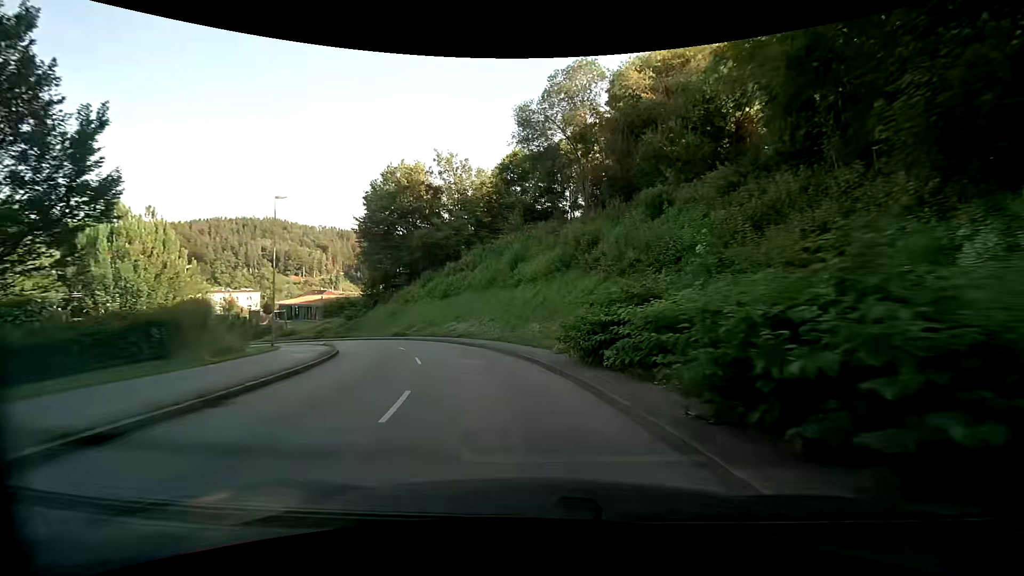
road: tertiary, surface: asphalt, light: Day
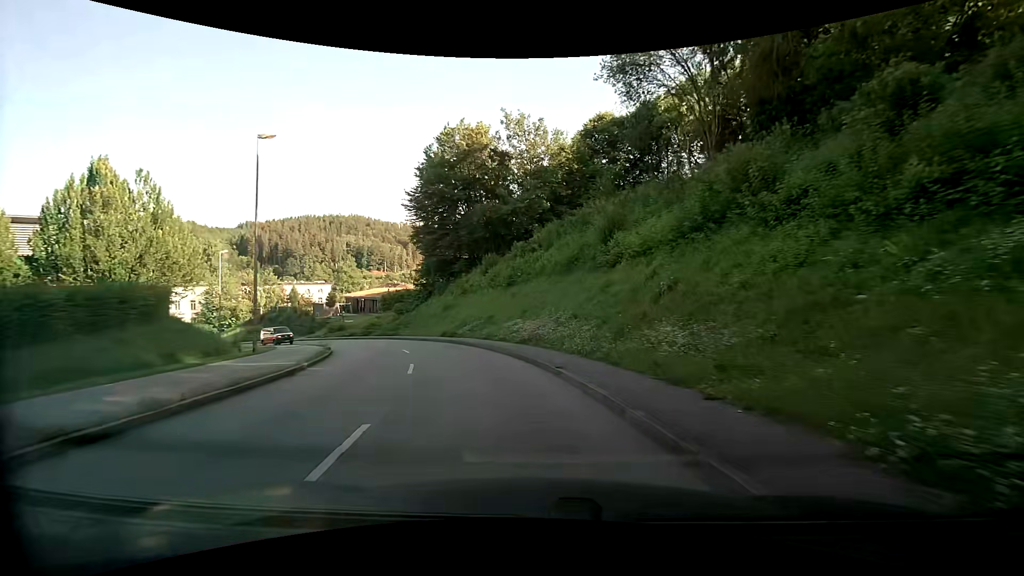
(-1.1, +12.4) m; -10°
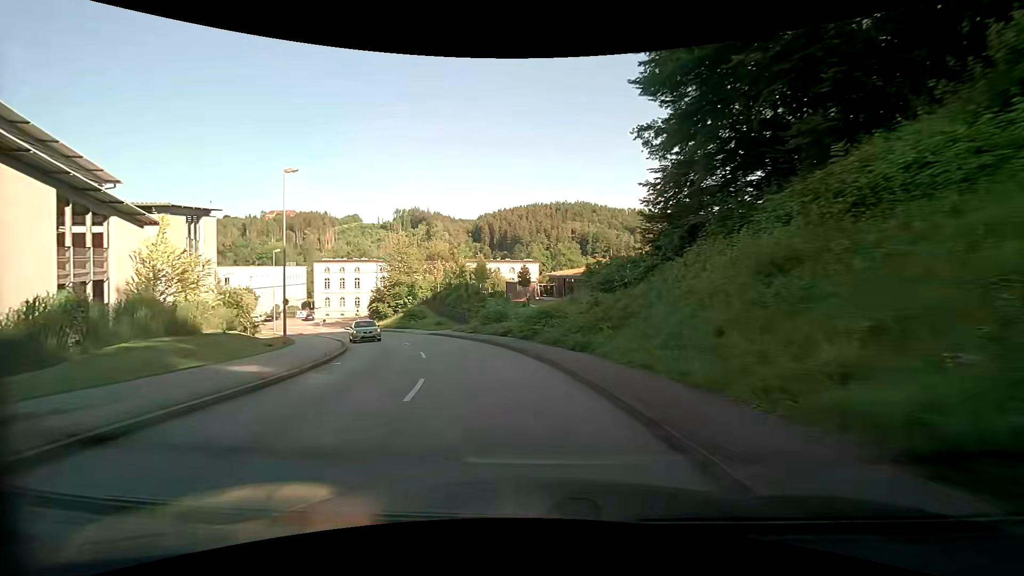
(-6.8, +31.5) m; -25°
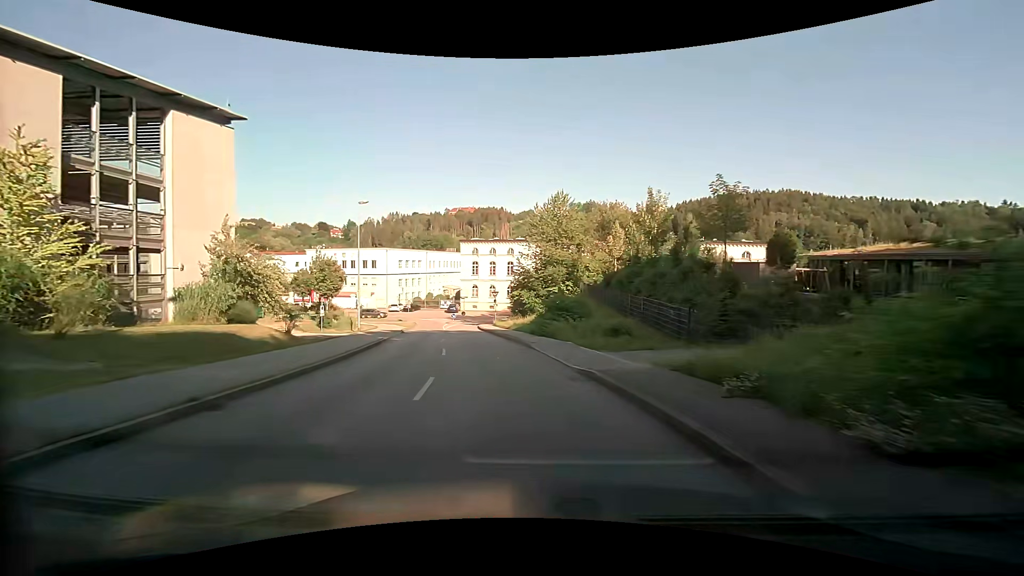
(-4.7, +27.3) m; -19°
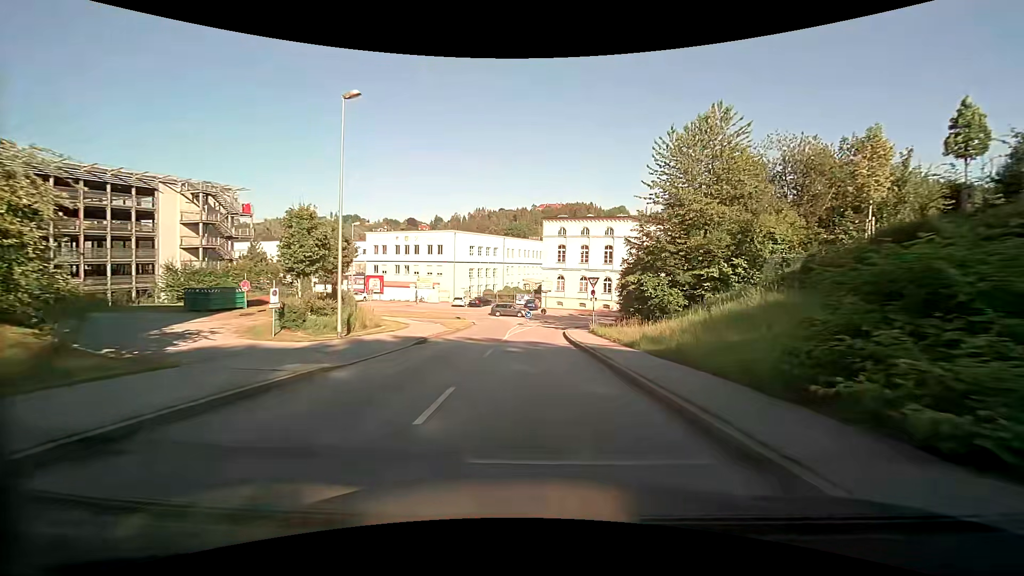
(-2.1, +19.9) m; -10°
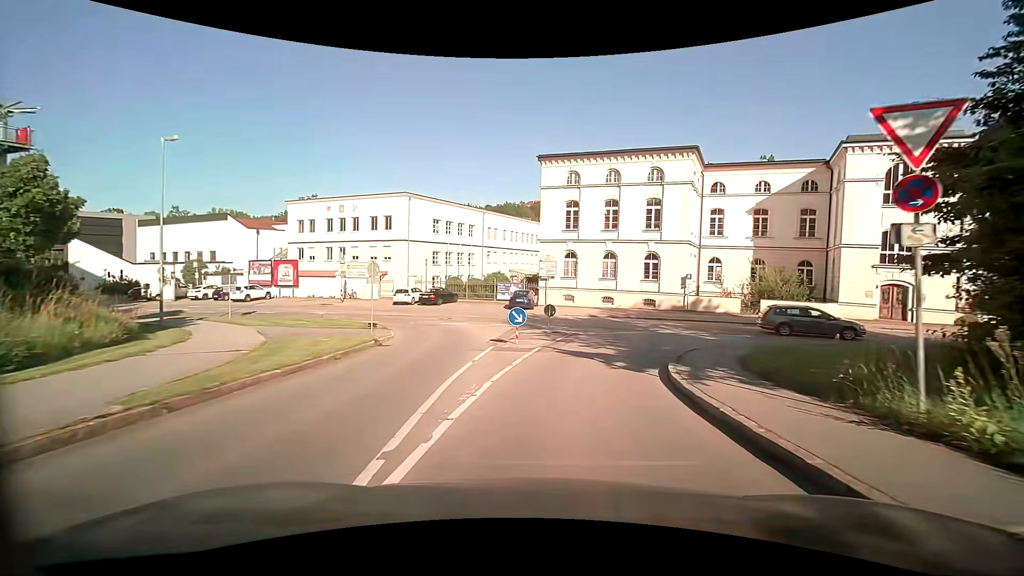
(-0.3, +26.4) m; +2°
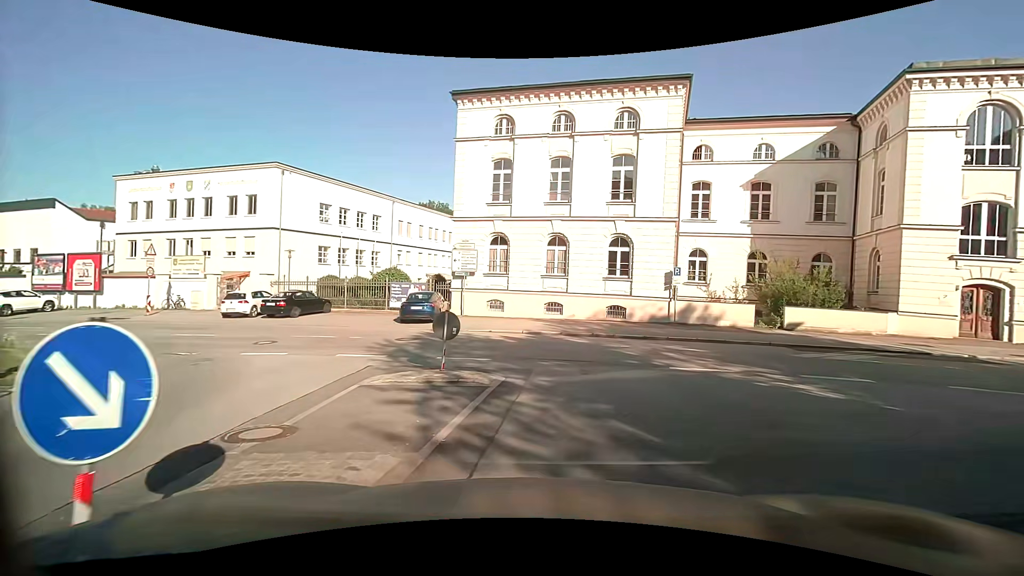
(+0.7, +13.5) m; +7°
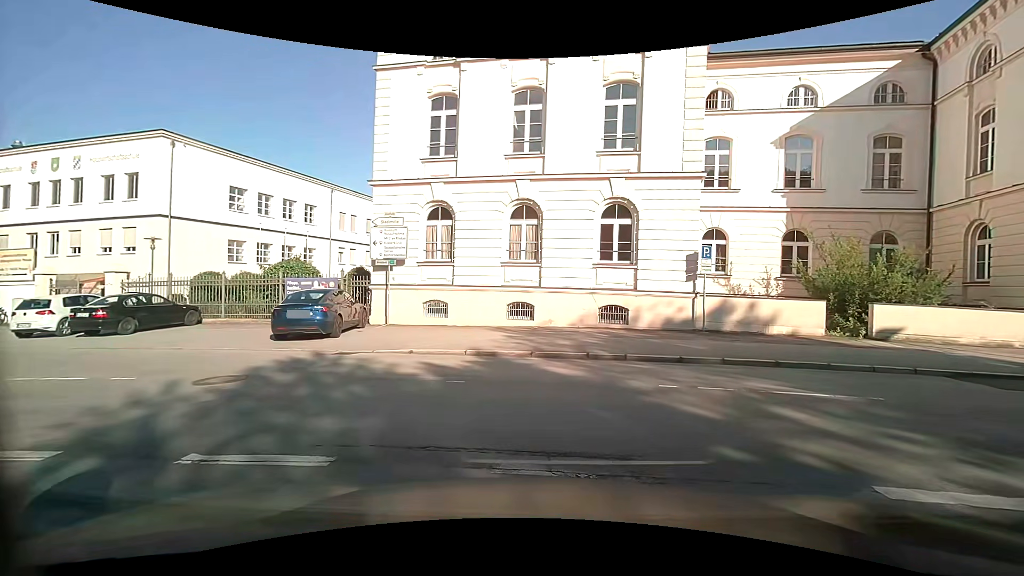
(+0.3, +8.3) m; +3°
(-2, +10) (-11, +14) (-20, +16) (-30, +17) (-40, +18) (-50, +19) (-60, +18) (-70, +18) (-80, +18) (-90, +18) m
